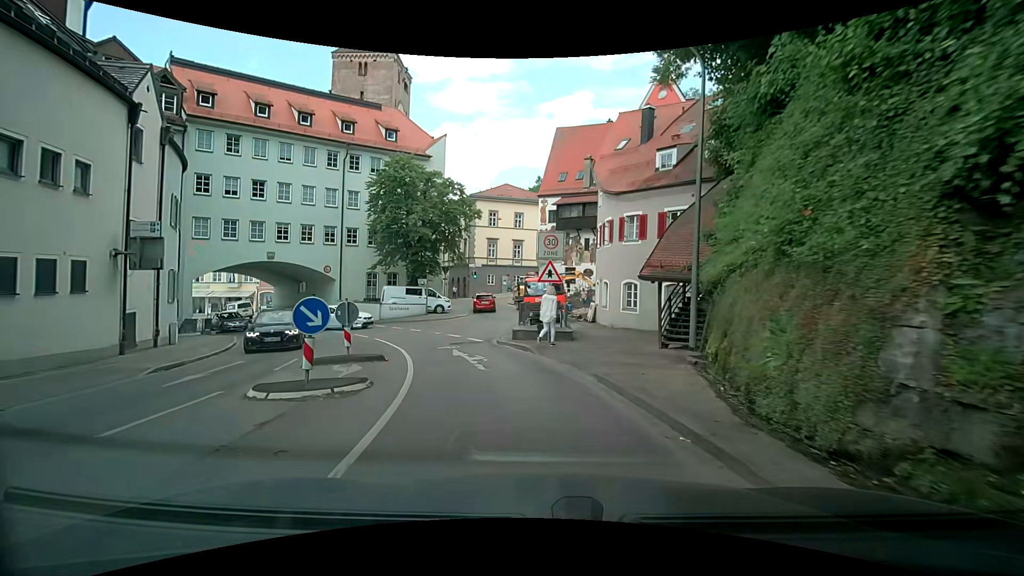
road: secondary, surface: asphalt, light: Day
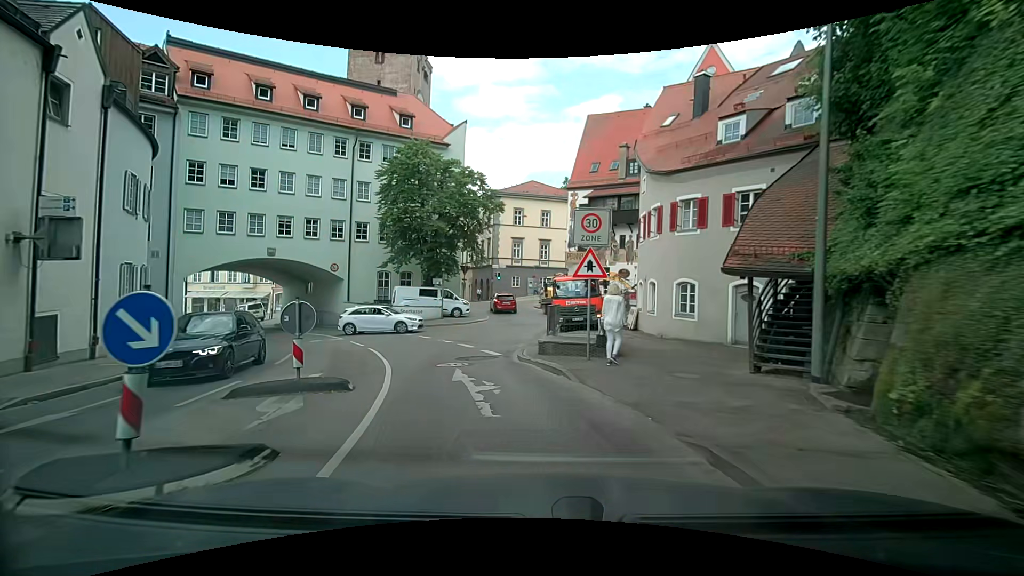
(-0.2, +4.2) m; -3°
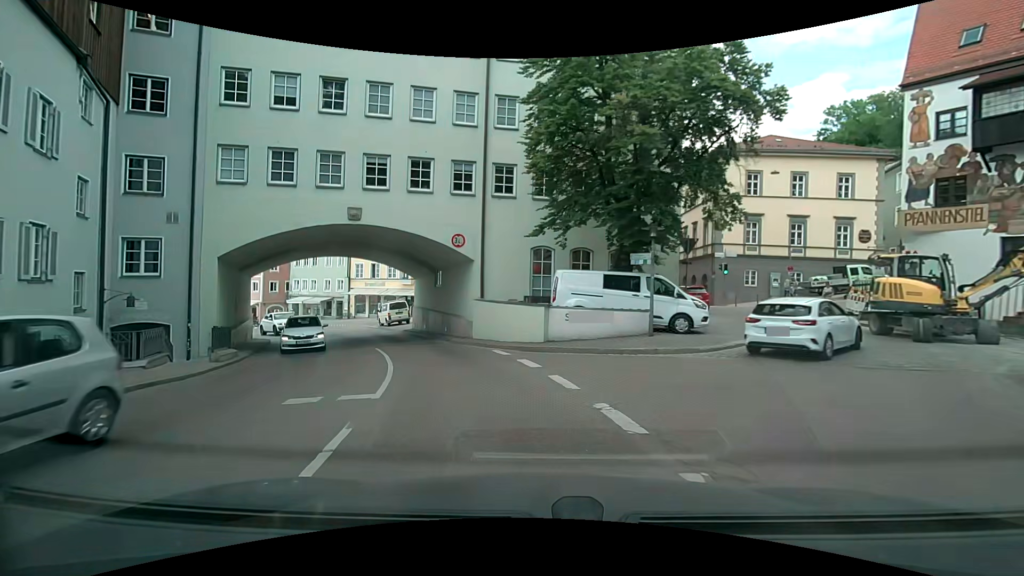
(-3.0, +16.4) m; -23°
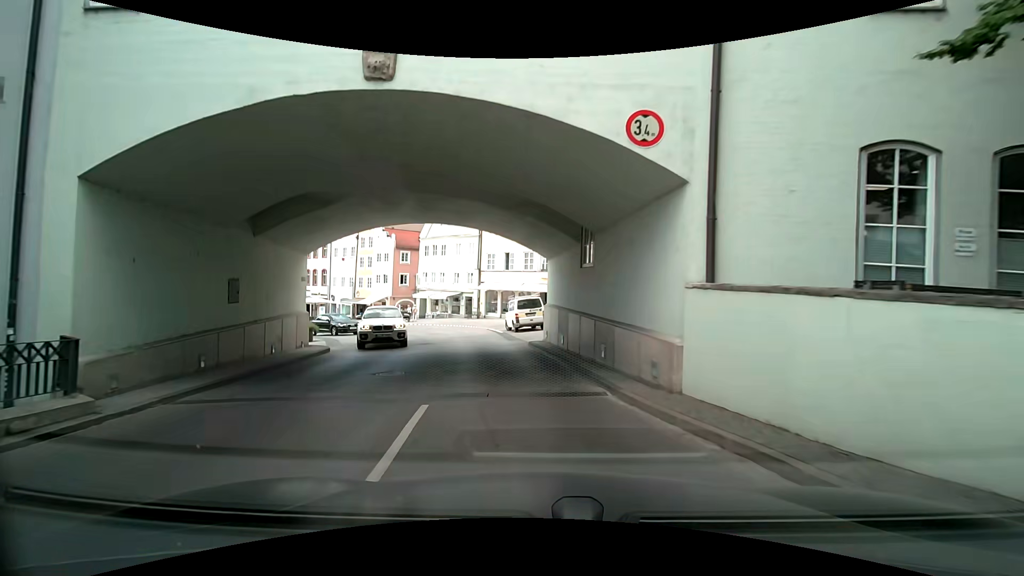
(-1.6, +12.7) m; -15°
